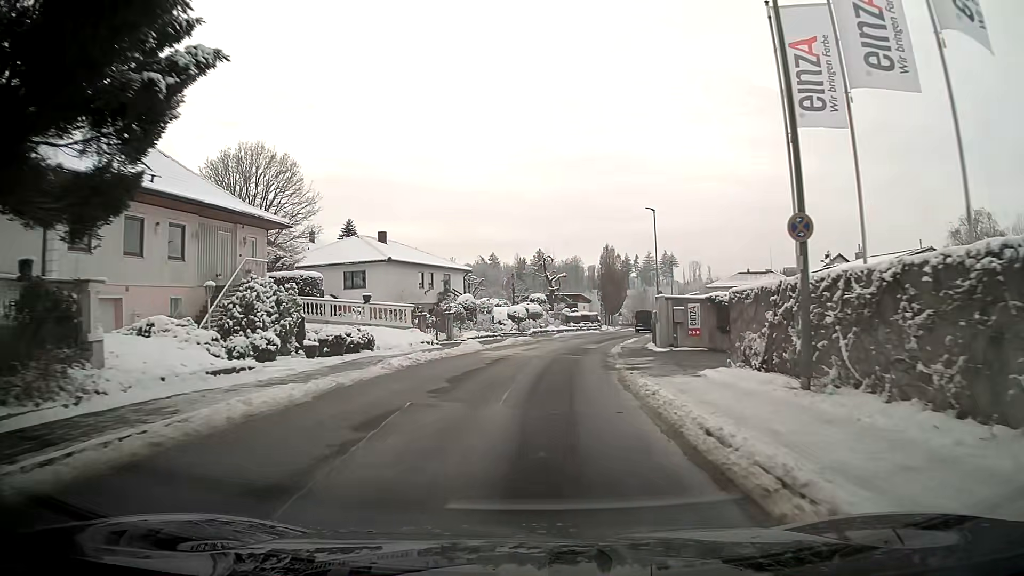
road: residential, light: Day
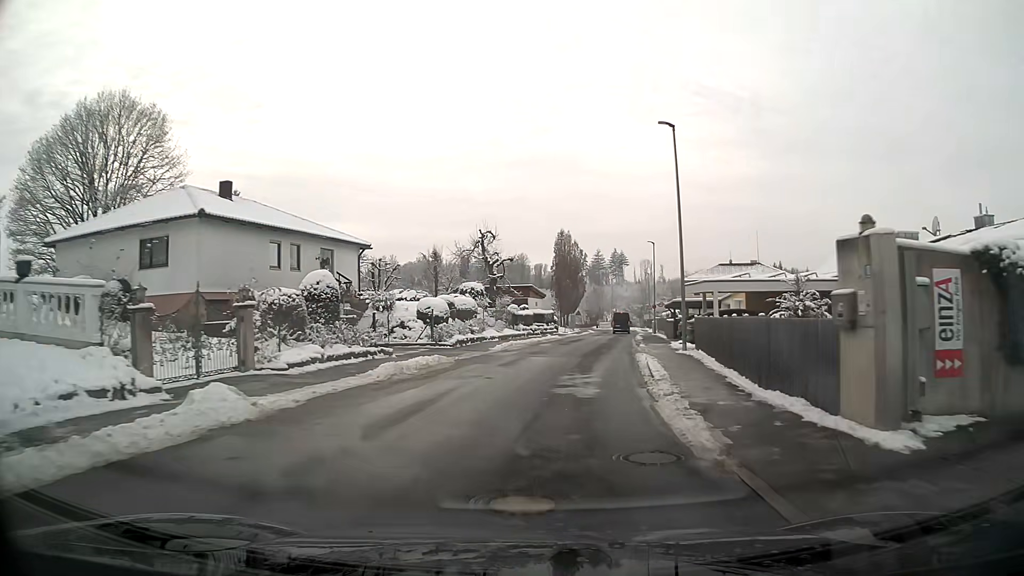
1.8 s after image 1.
(+0.8, +20.0) m; +5°
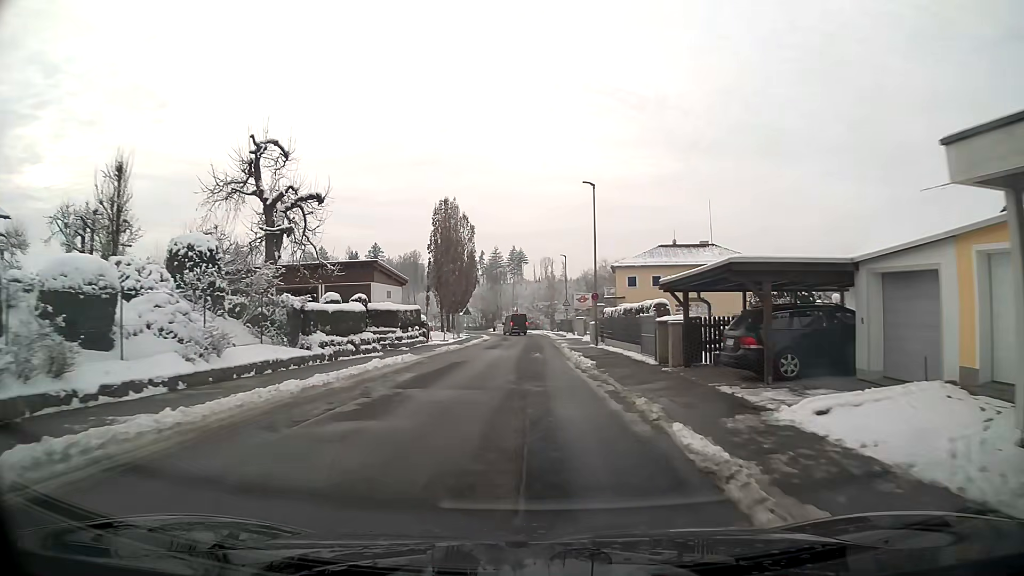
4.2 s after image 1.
(+2.1, +26.3) m; +7°
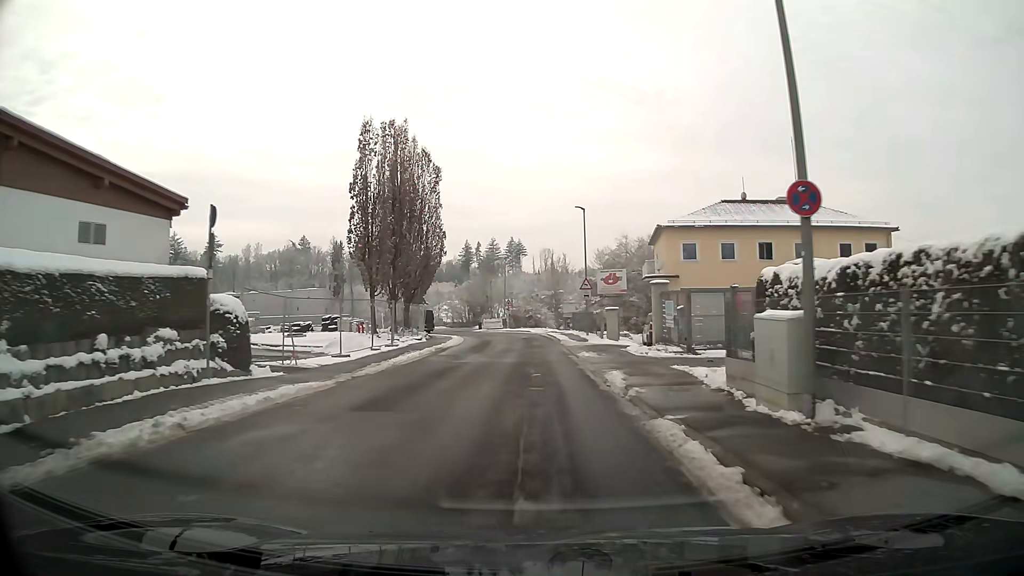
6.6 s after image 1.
(0.0, +26.4) m; 0°
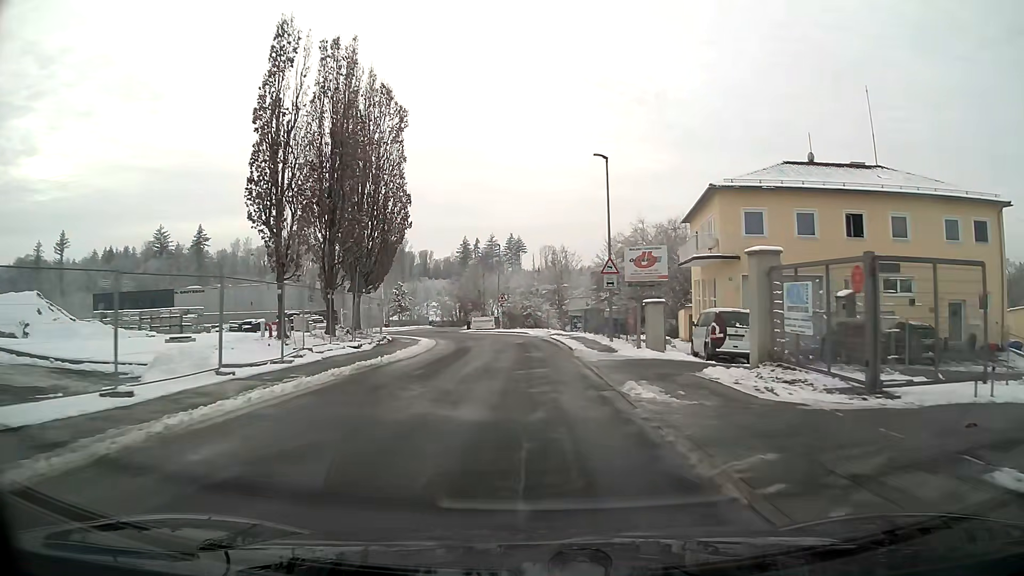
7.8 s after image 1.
(0.0, +13.2) m; 0°
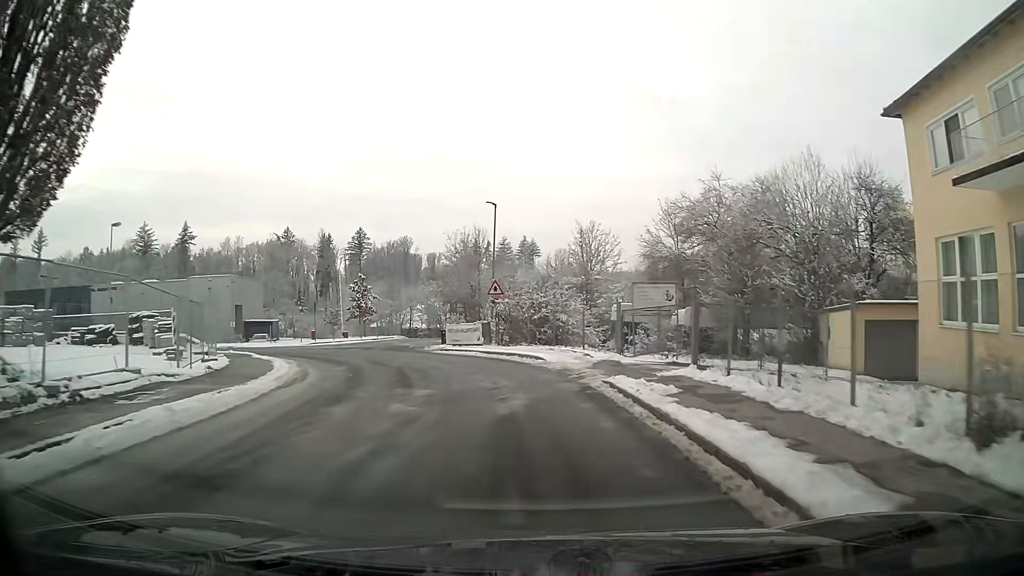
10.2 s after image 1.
(-0.3, +25.8) m; -2°
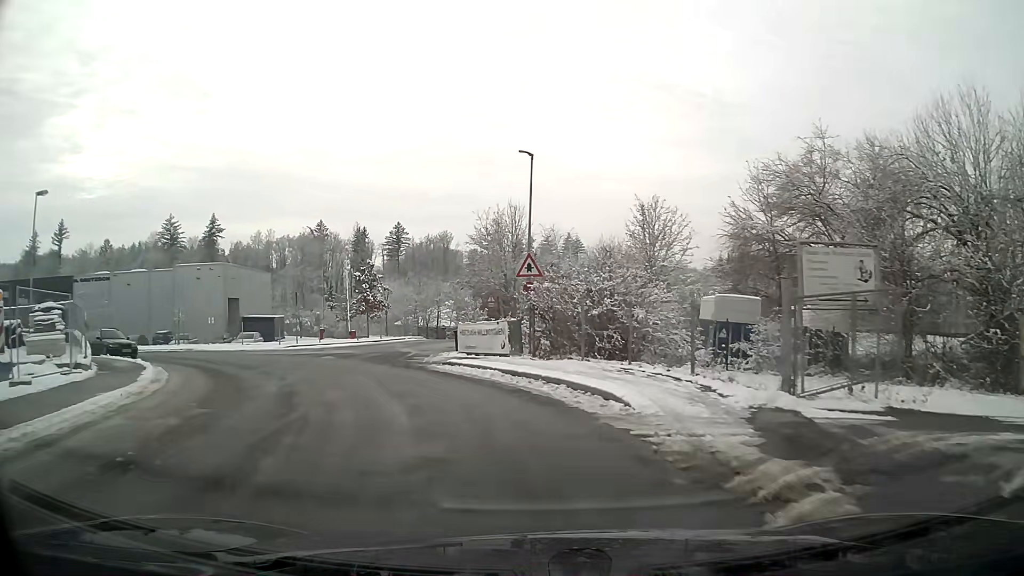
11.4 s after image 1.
(-0.4, +11.6) m; -5°
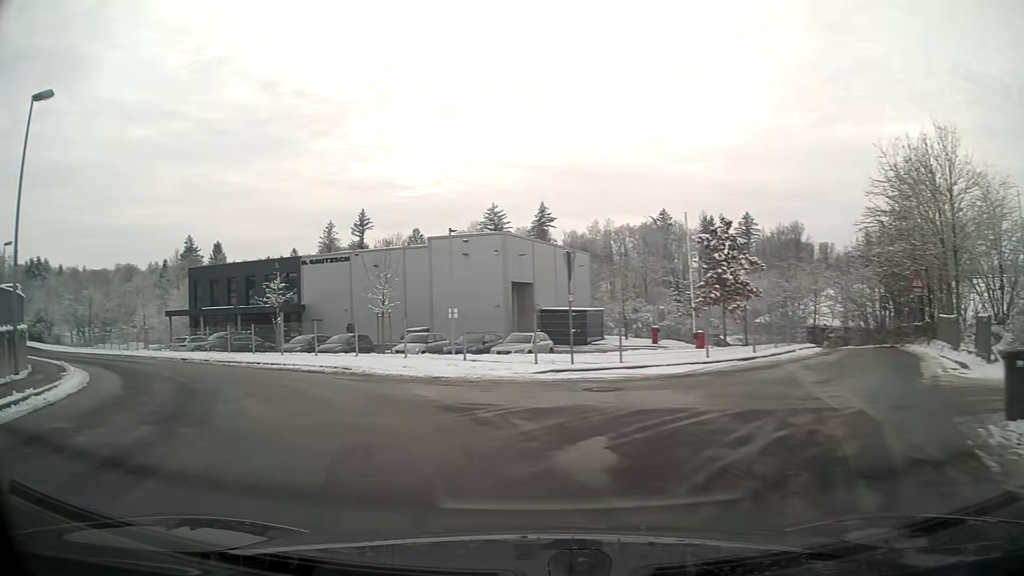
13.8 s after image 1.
(-4.8, +19.5) m; -32°
